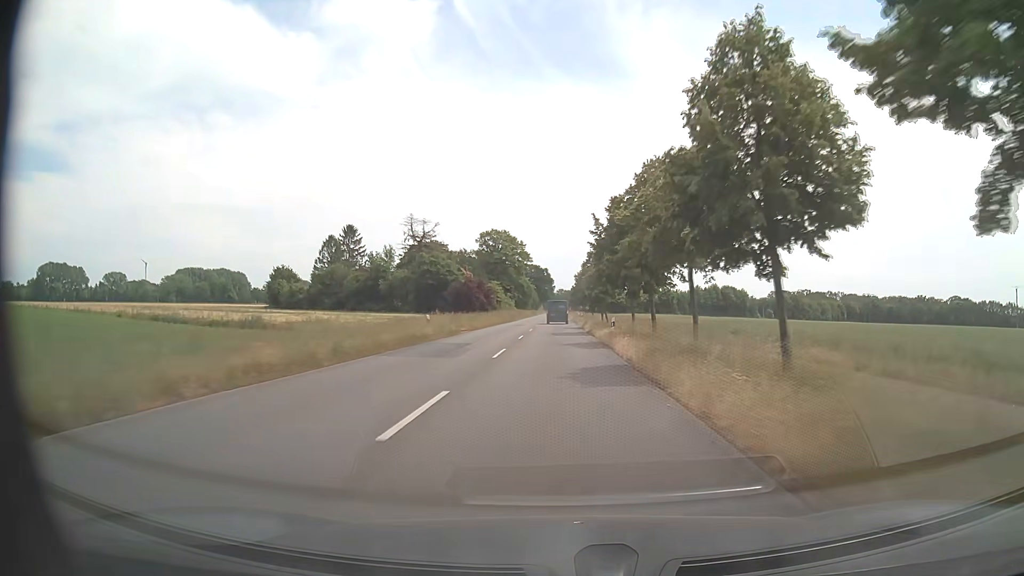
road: secondary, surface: asphalt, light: Day
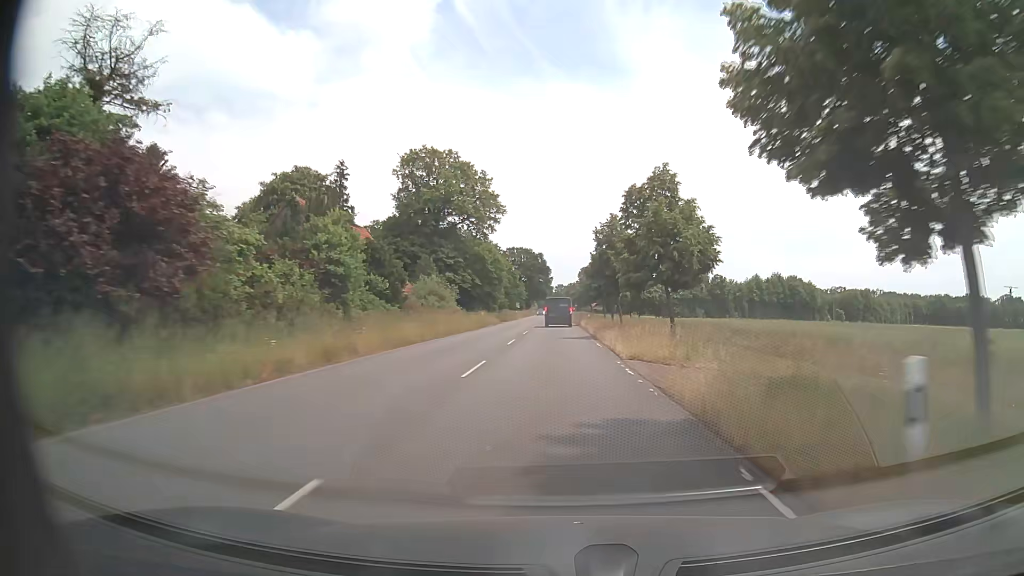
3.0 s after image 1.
(0.0, +77.9) m; 0°
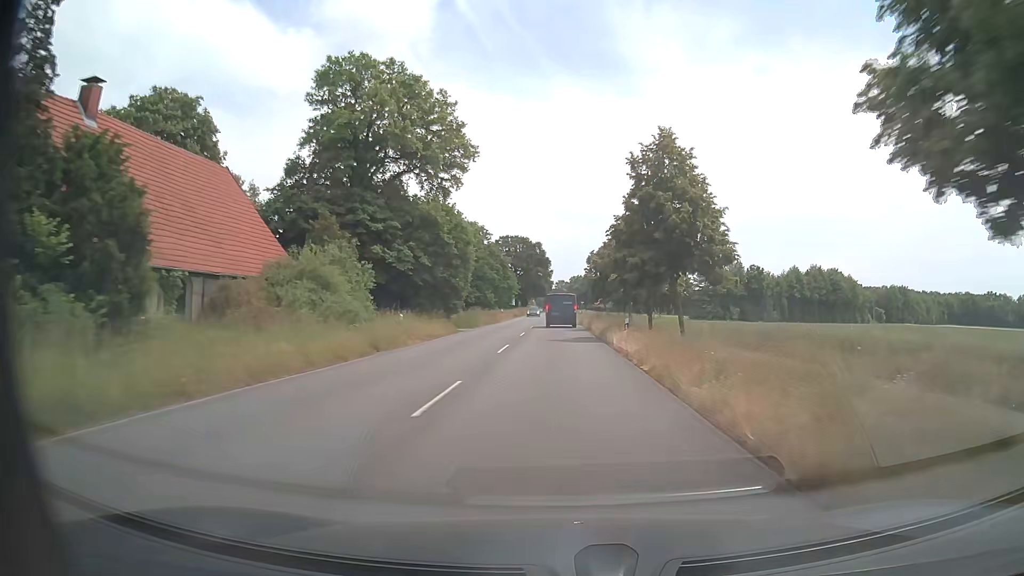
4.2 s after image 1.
(0.0, +28.6) m; 0°
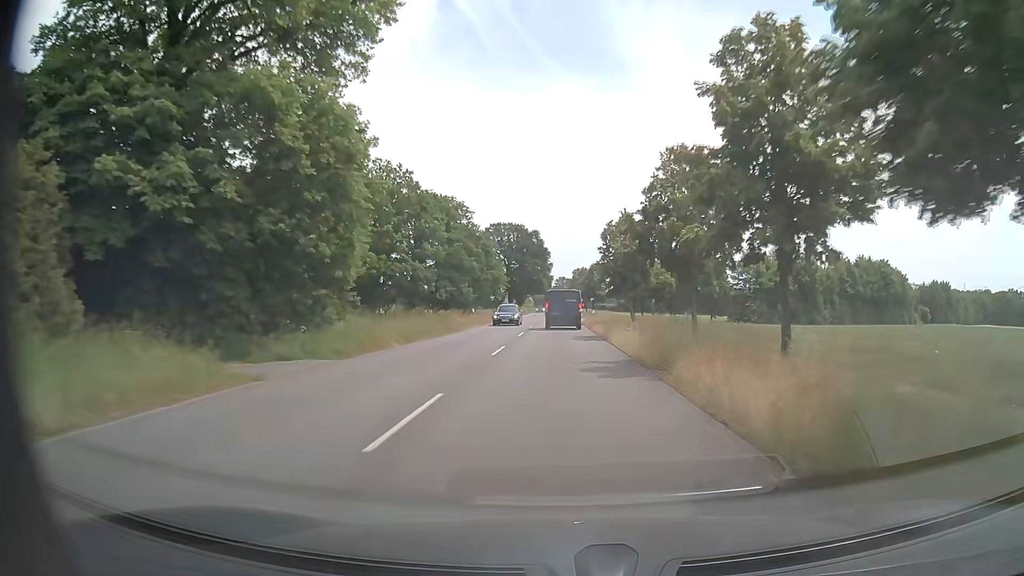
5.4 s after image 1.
(+0.1, +25.9) m; 0°
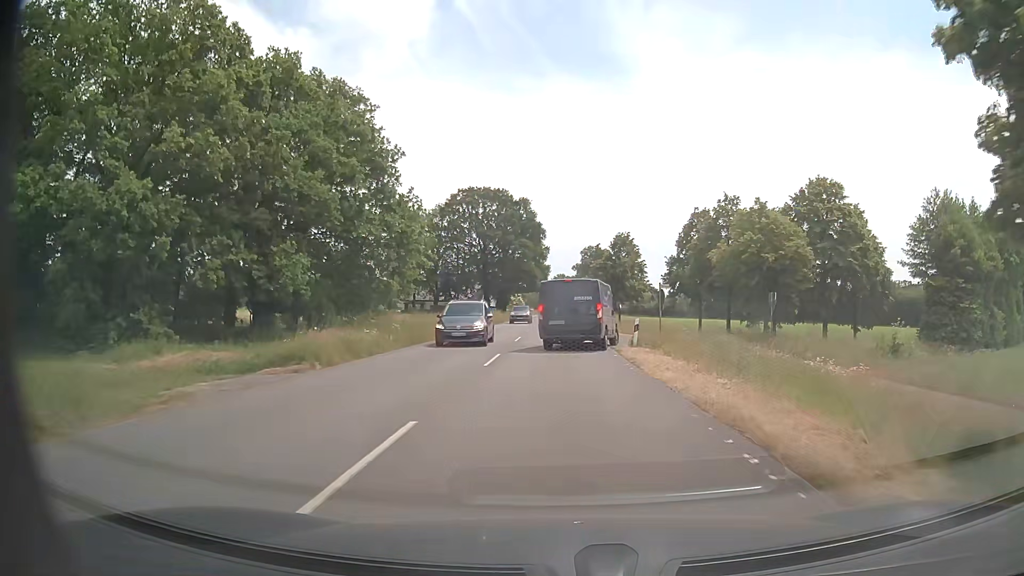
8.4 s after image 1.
(0.0, +49.3) m; 0°
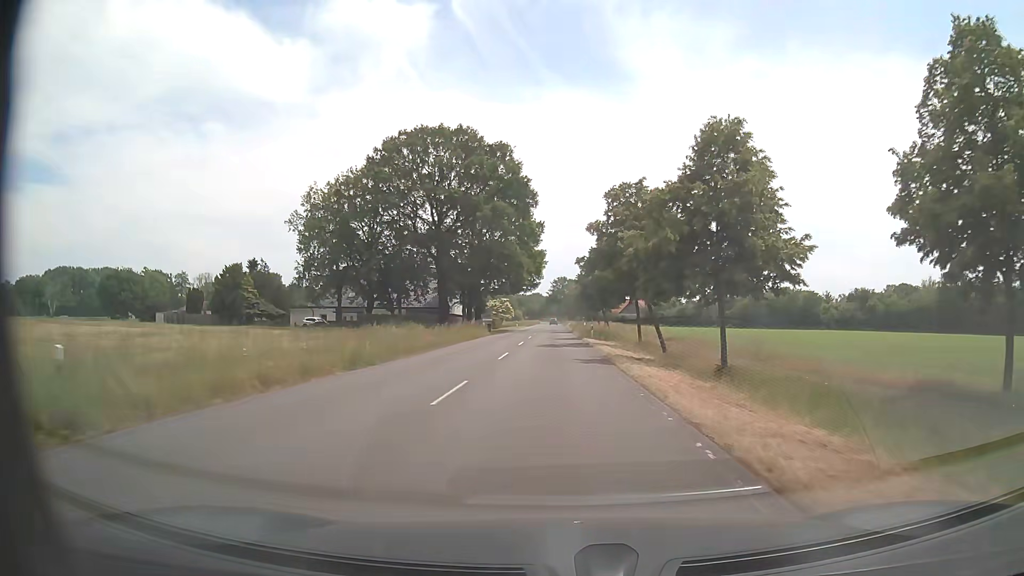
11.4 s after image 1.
(+0.3, +42.3) m; 0°
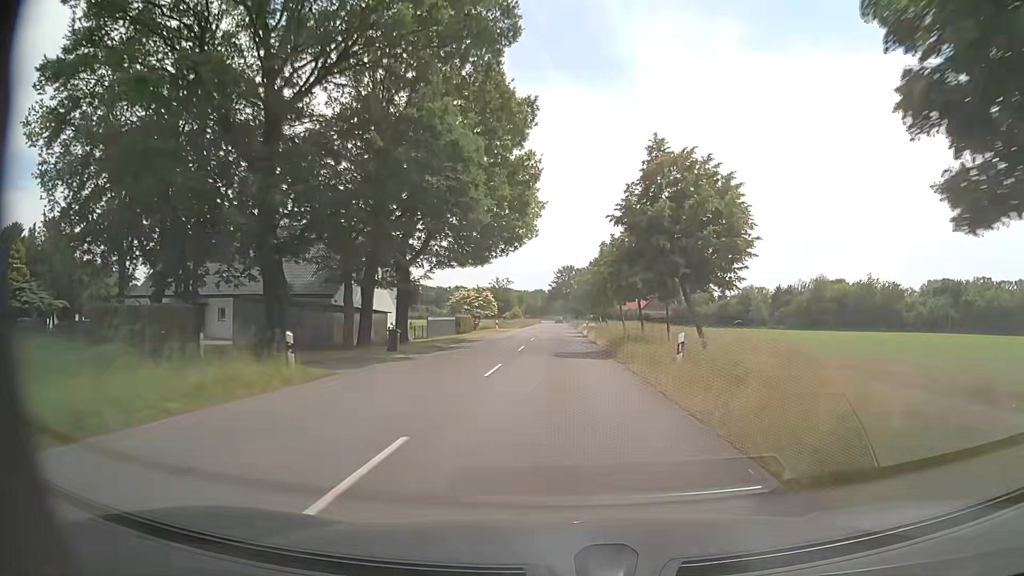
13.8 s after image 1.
(-0.4, +43.9) m; 0°
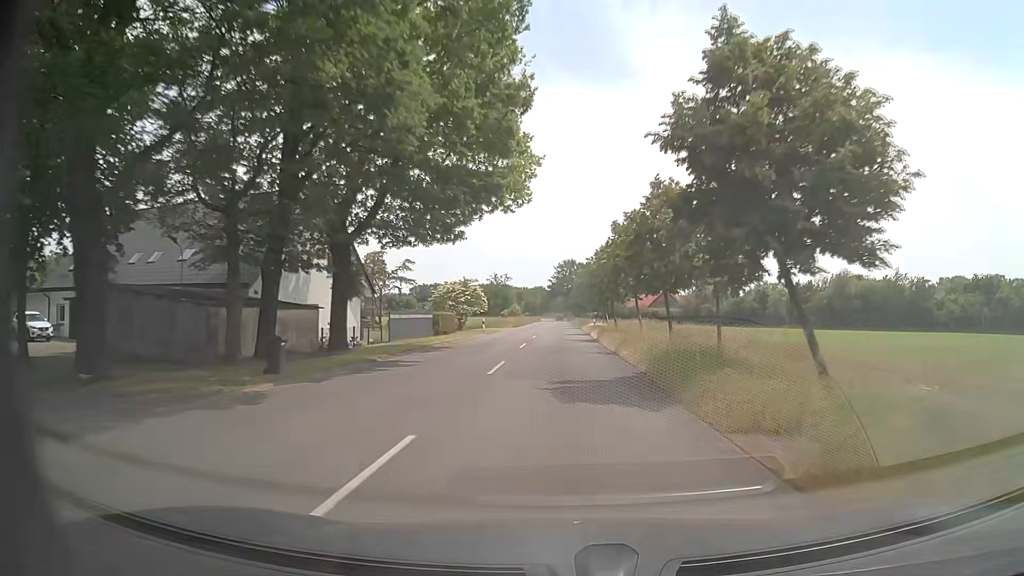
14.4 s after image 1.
(0.0, +12.1) m; 0°
(0, +10) (0, +20) (0, +30) (0, +40) (0, +50) (0, +60) (0, +70) (+1, +80) (+1, +90) (+1, +100) m
